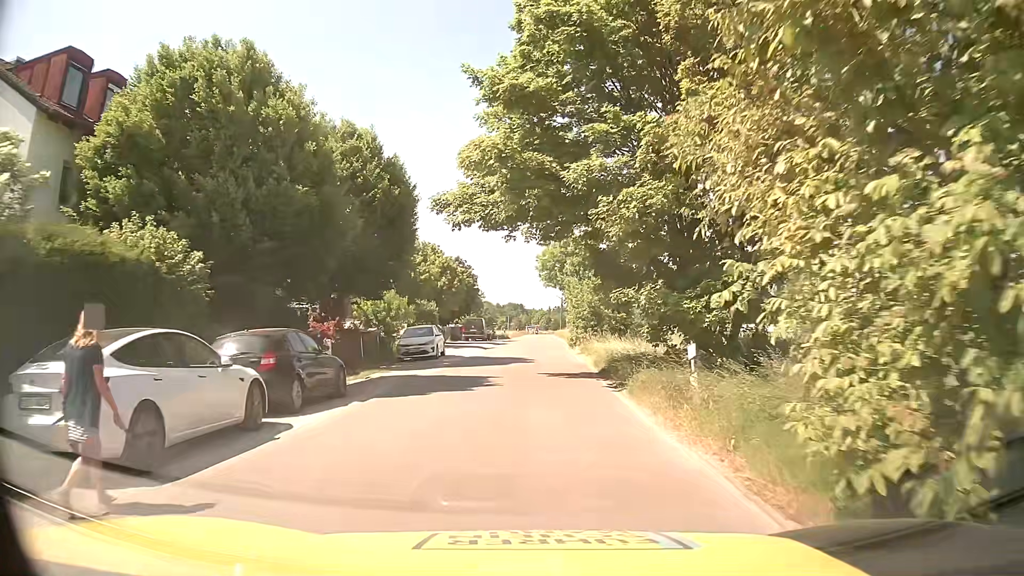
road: residential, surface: asphalt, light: Day
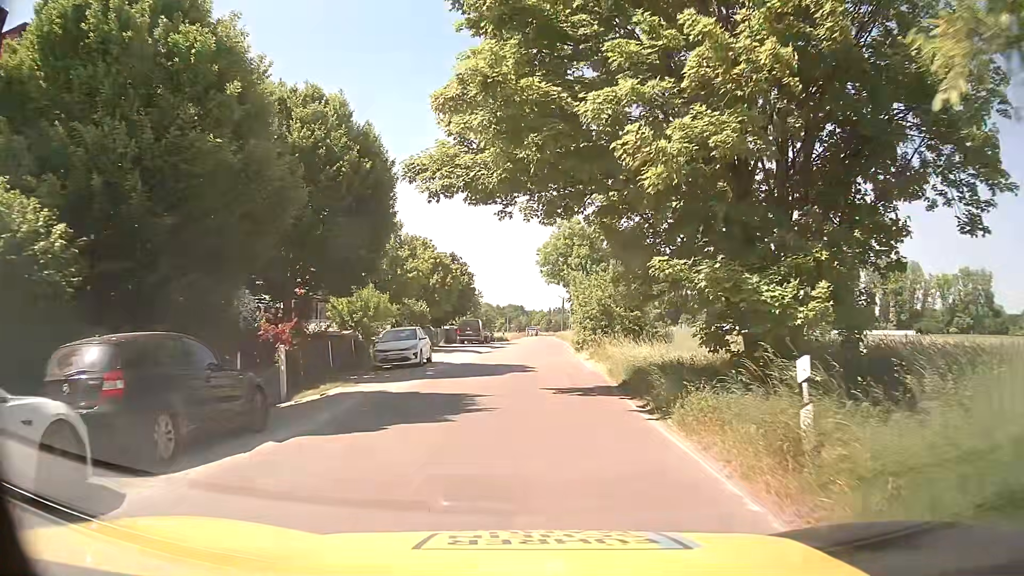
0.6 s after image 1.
(-0.1, +4.5) m; -1°
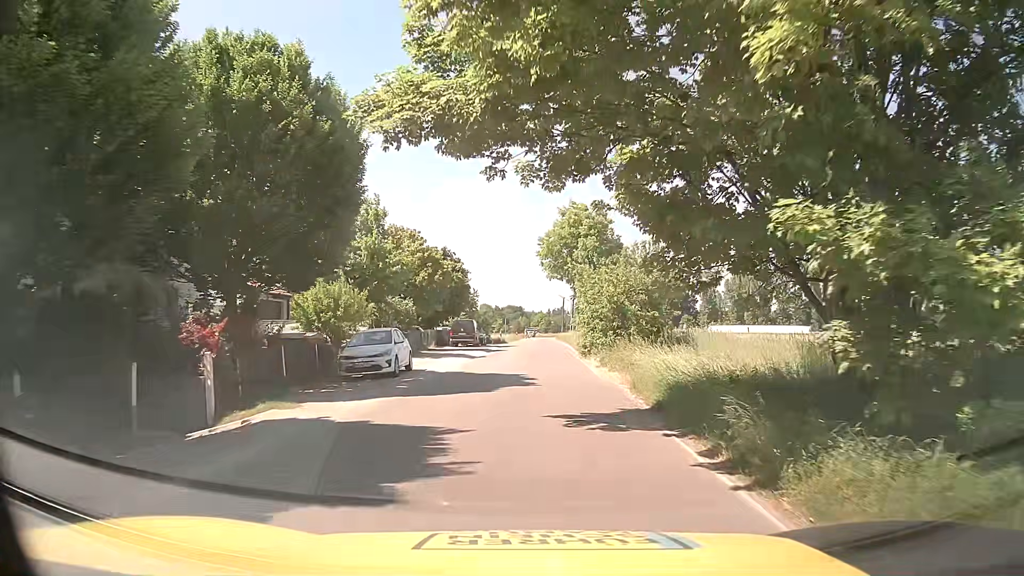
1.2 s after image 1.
(0.0, +4.4) m; +1°
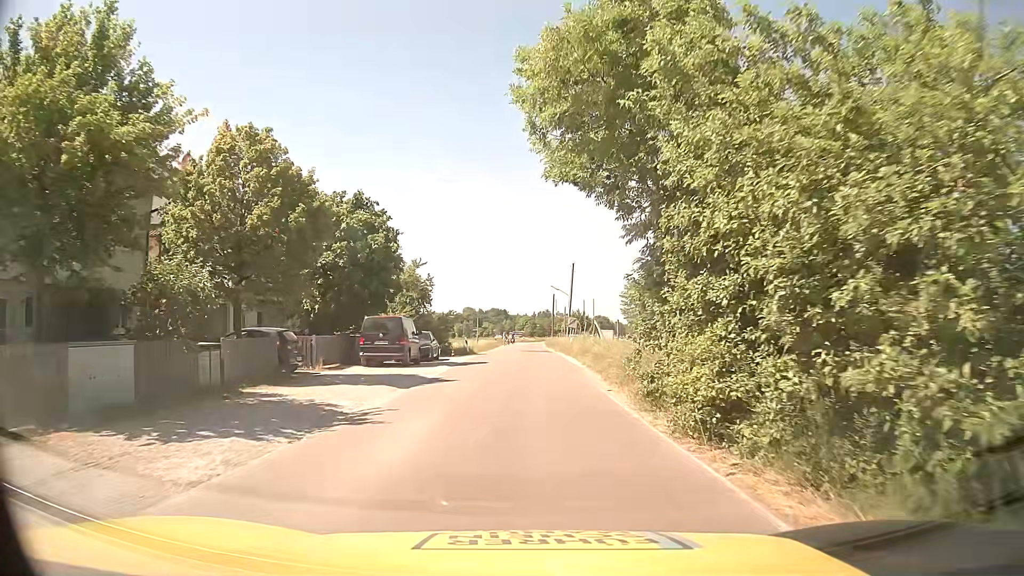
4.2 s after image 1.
(0.0, +22.4) m; +1°
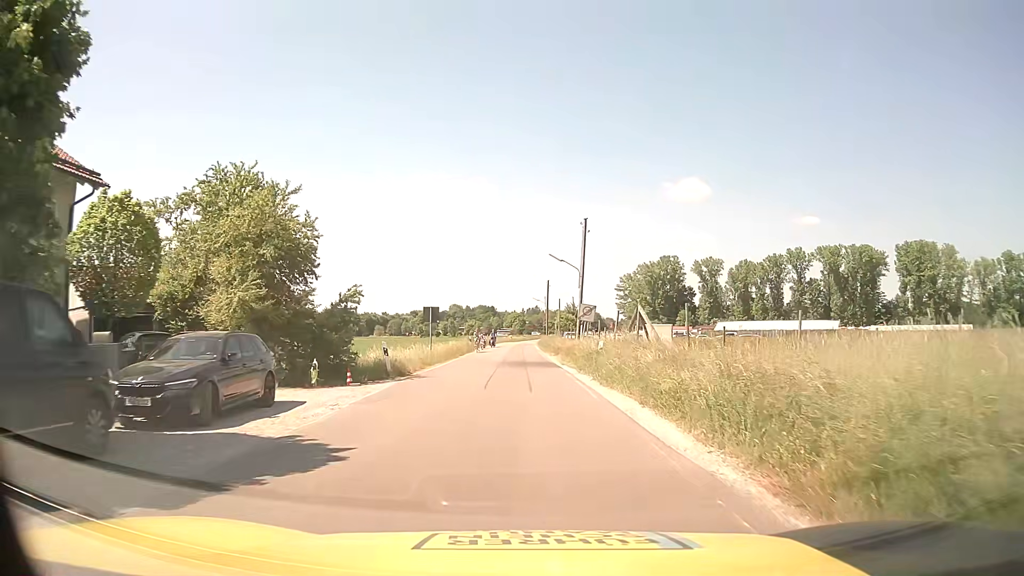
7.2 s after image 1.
(0.0, +22.8) m; 0°
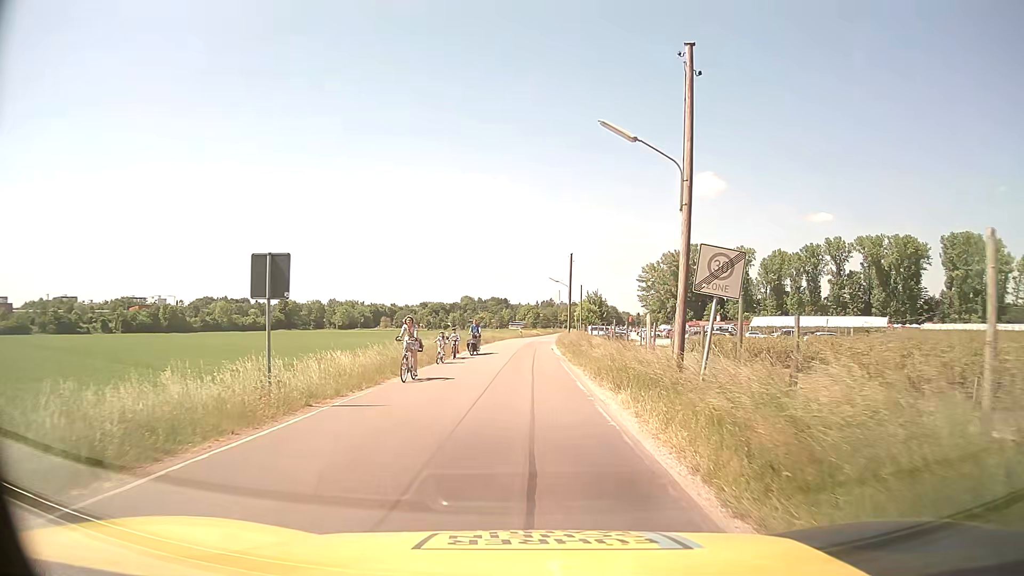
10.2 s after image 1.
(+0.2, +23.3) m; 0°
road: unclassified
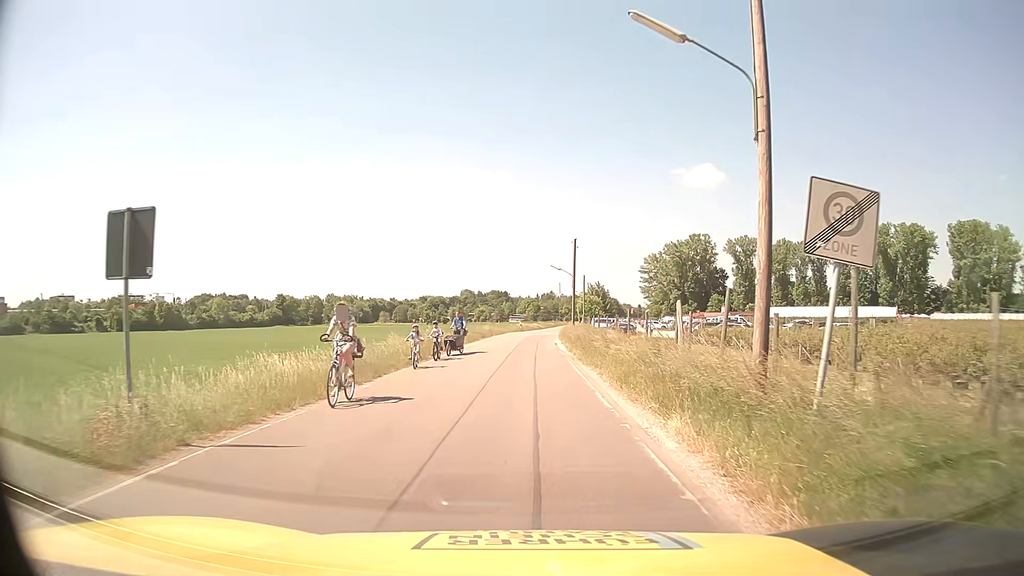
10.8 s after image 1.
(0.0, +4.9) m; 0°
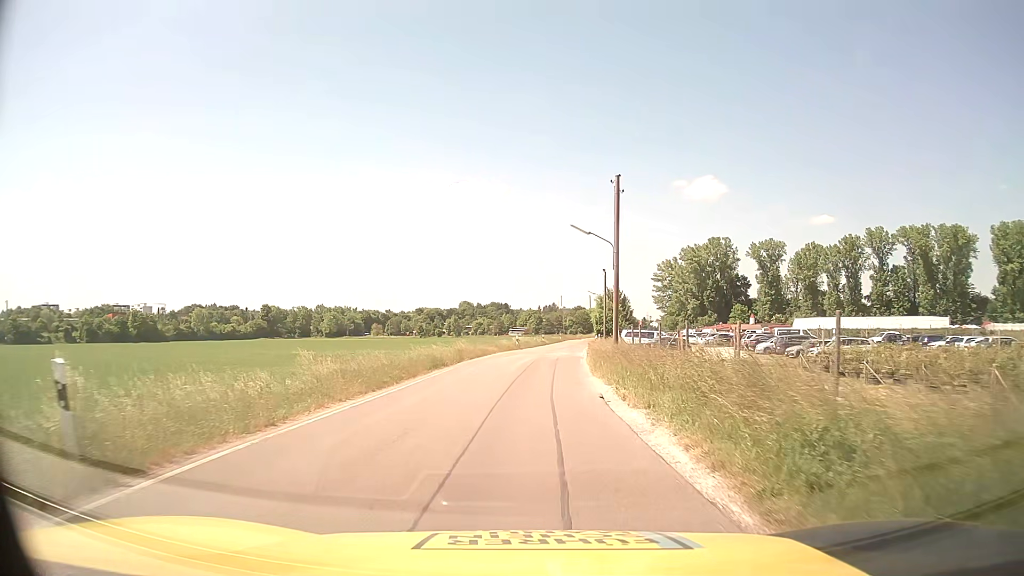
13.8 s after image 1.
(-0.1, +26.2) m; 0°
(0, +10) (0, +20) (0, +30) (+1, +40) (+2, +50) (+3, +60) (+4, +70) (+5, +80) (+7, +90) (+8, +100) m
